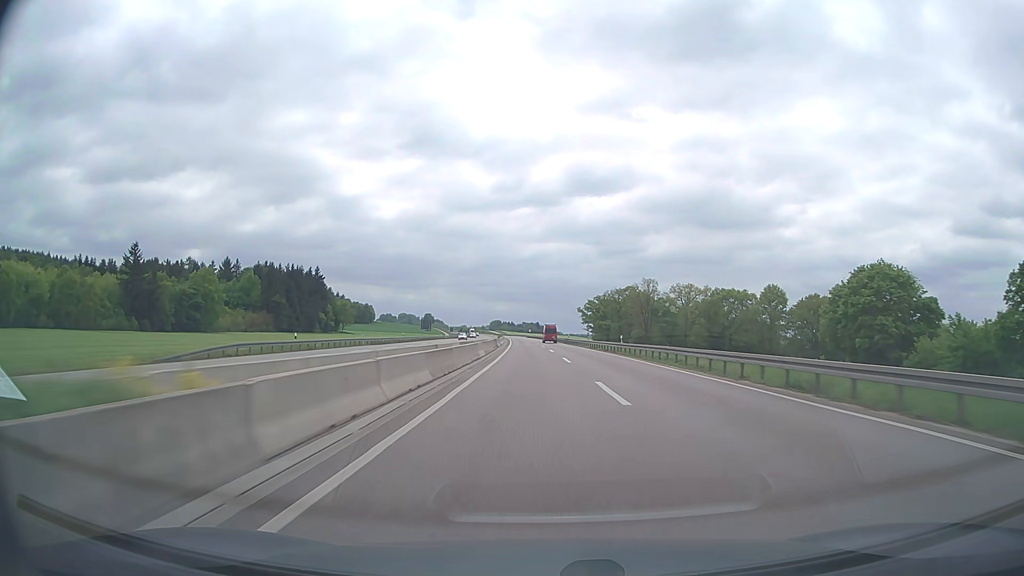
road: trunk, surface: asphalt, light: Day
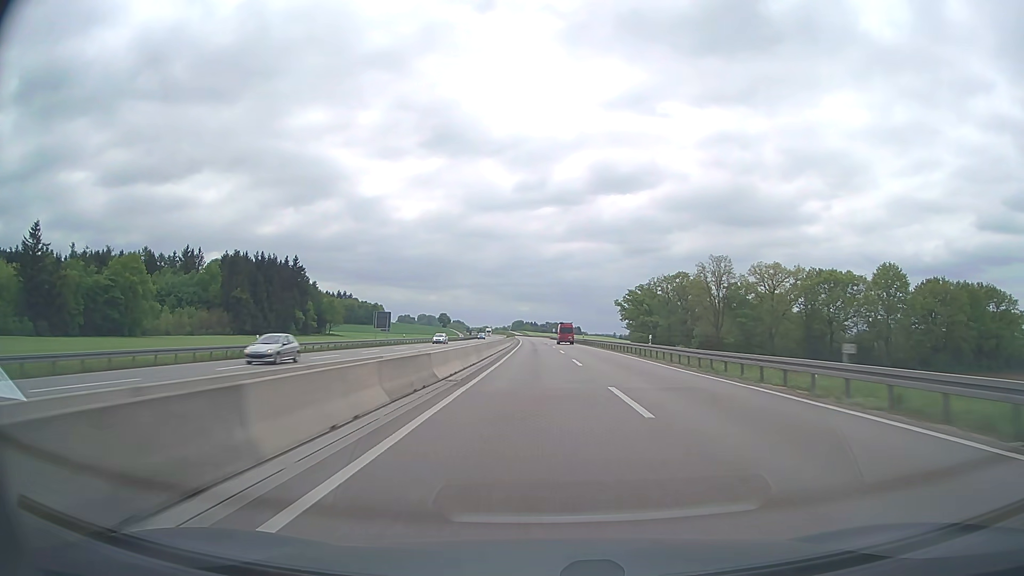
(-1.2, +58.9) m; -2°
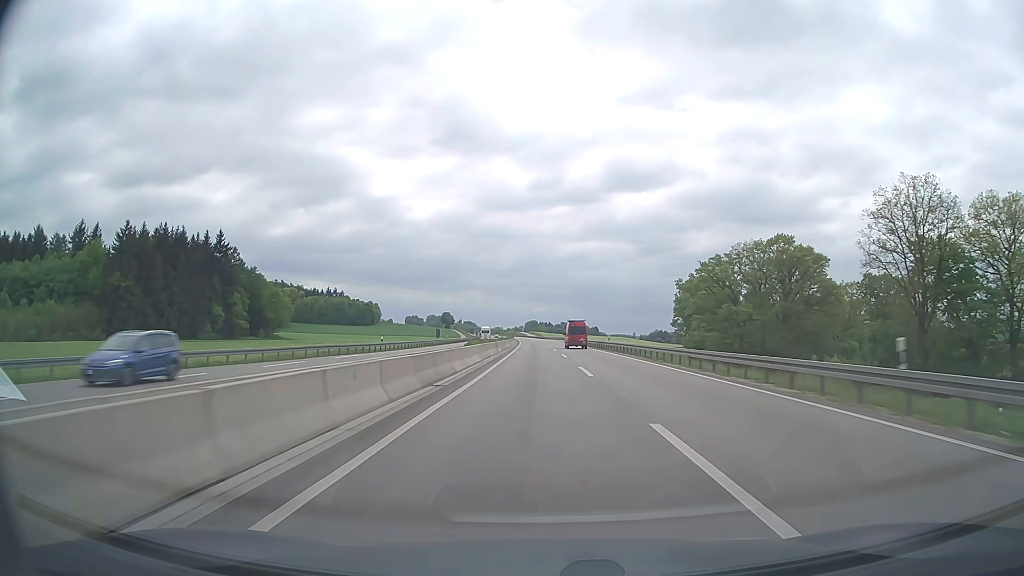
(-0.8, +79.0) m; -1°
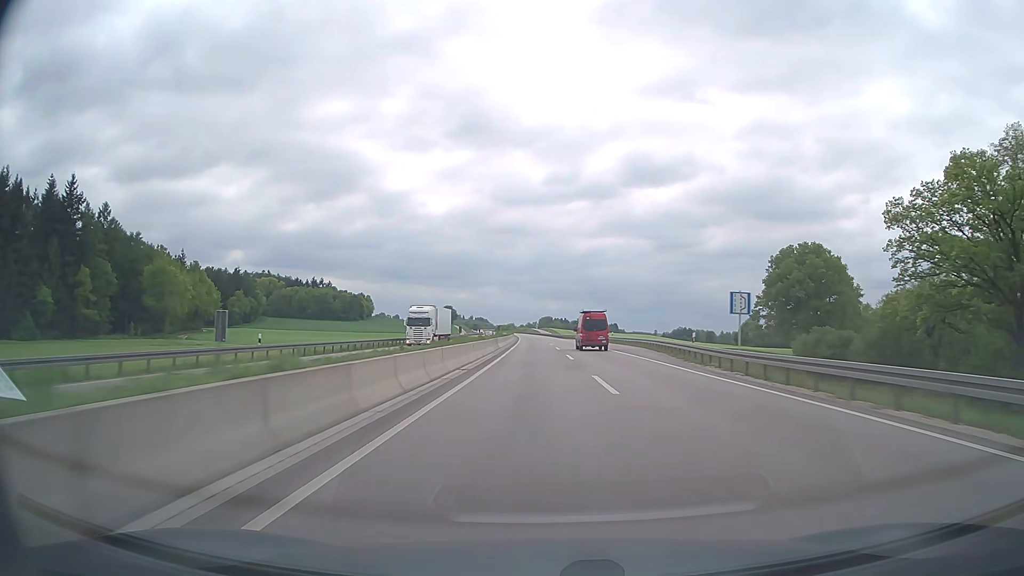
(-1.0, +79.7) m; -1°
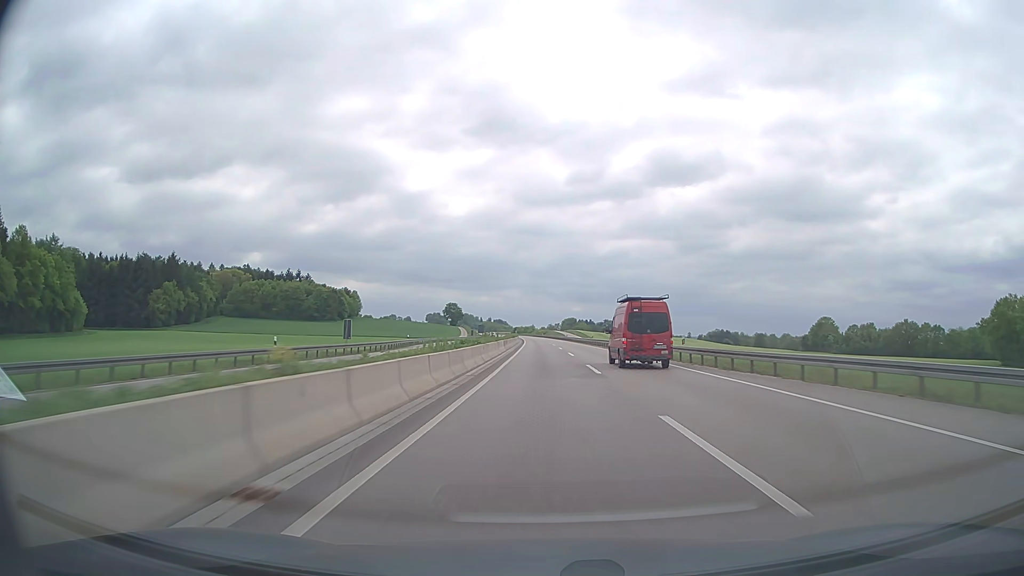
(-1.8, +99.8) m; -2°
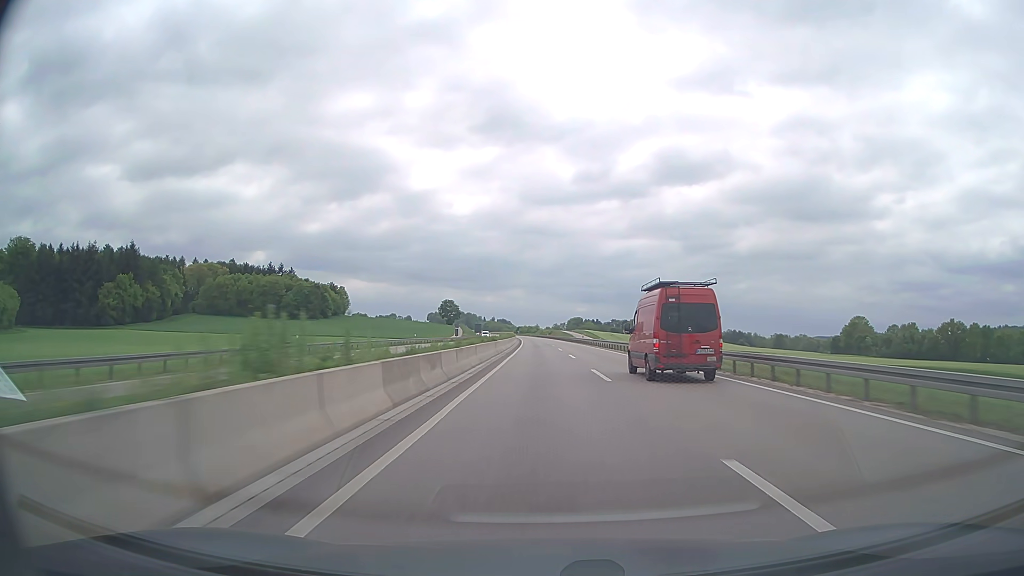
(-0.2, +40.0) m; -1°
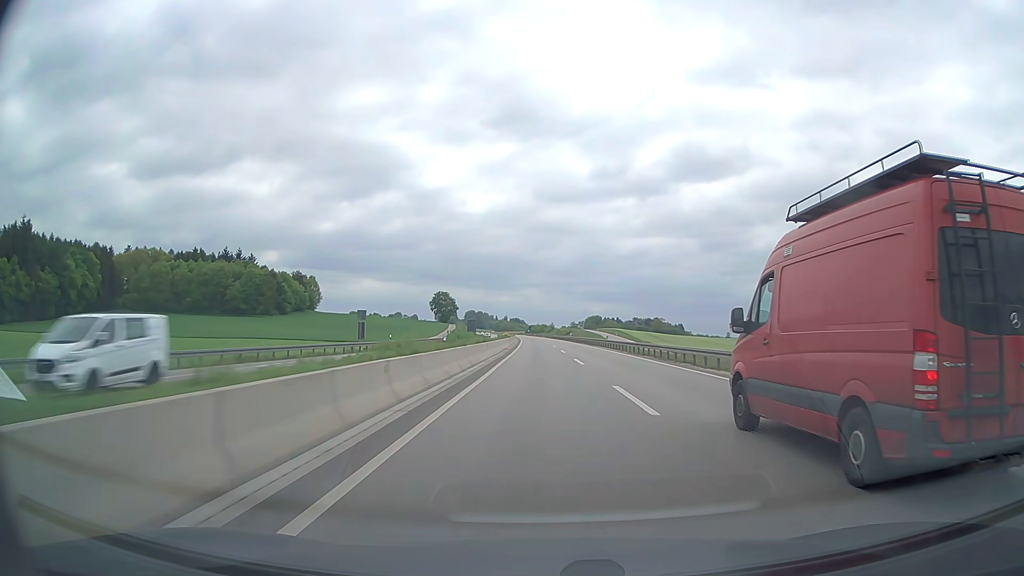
(-0.7, +80.3) m; -1°
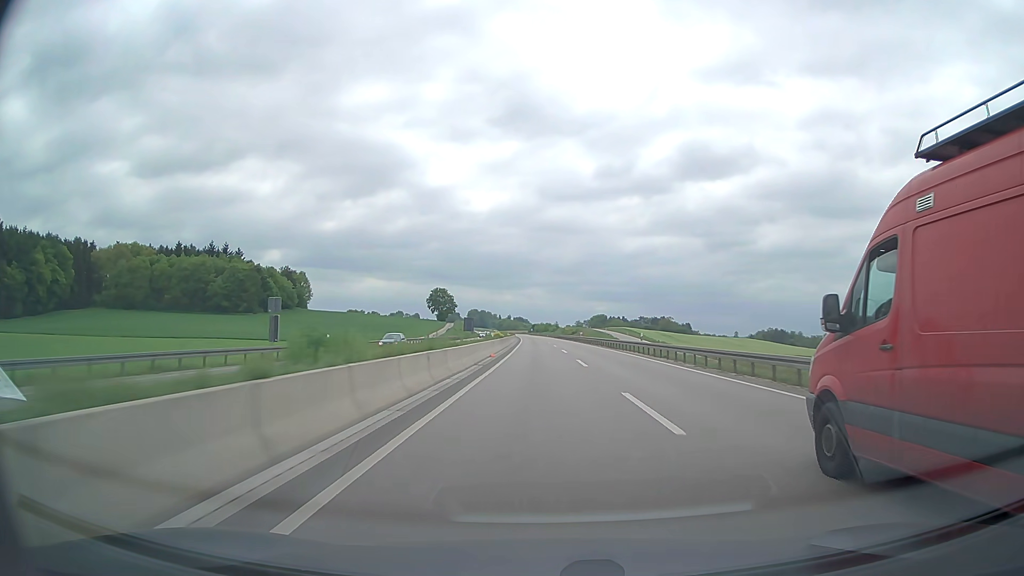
(-0.1, +20.2) m; 0°
(0, +10) (0, +20) (0, +30) (0, +40) (0, +50) (-1, +60) (-1, +70) (-1, +80) (-1, +90) (-1, +100) m
